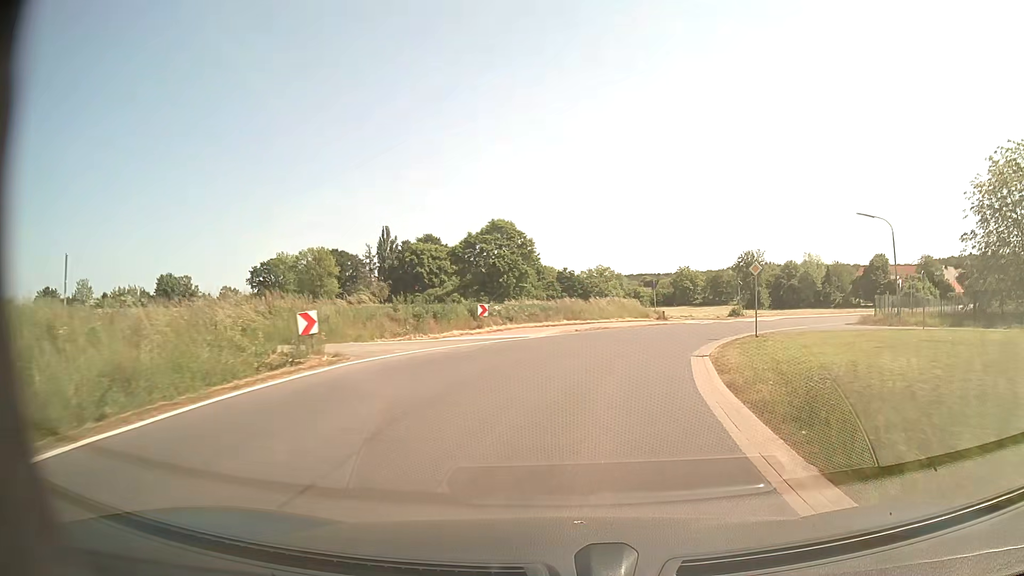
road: secondary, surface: asphalt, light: Day
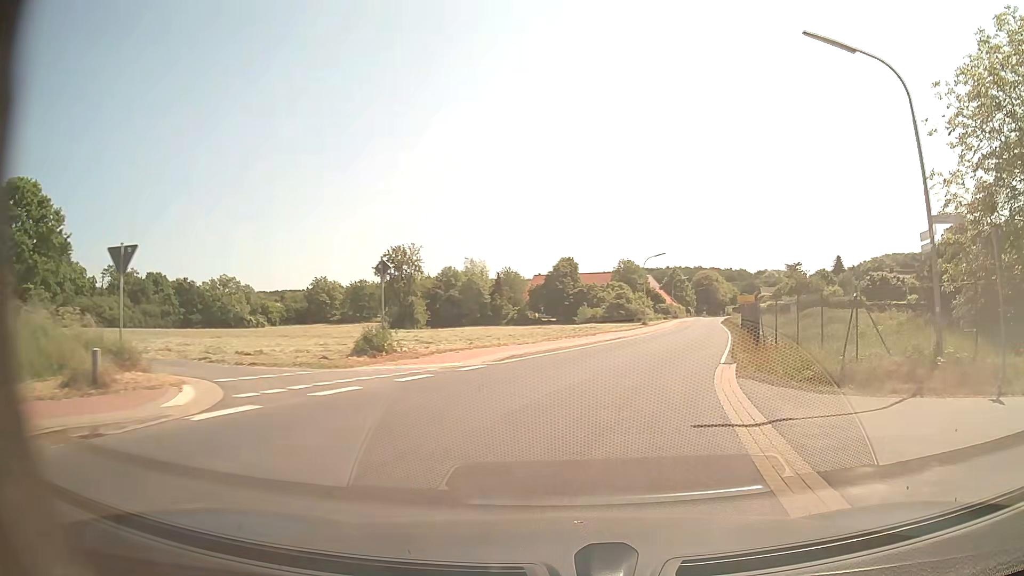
(+8.2, +33.2) m; +30°
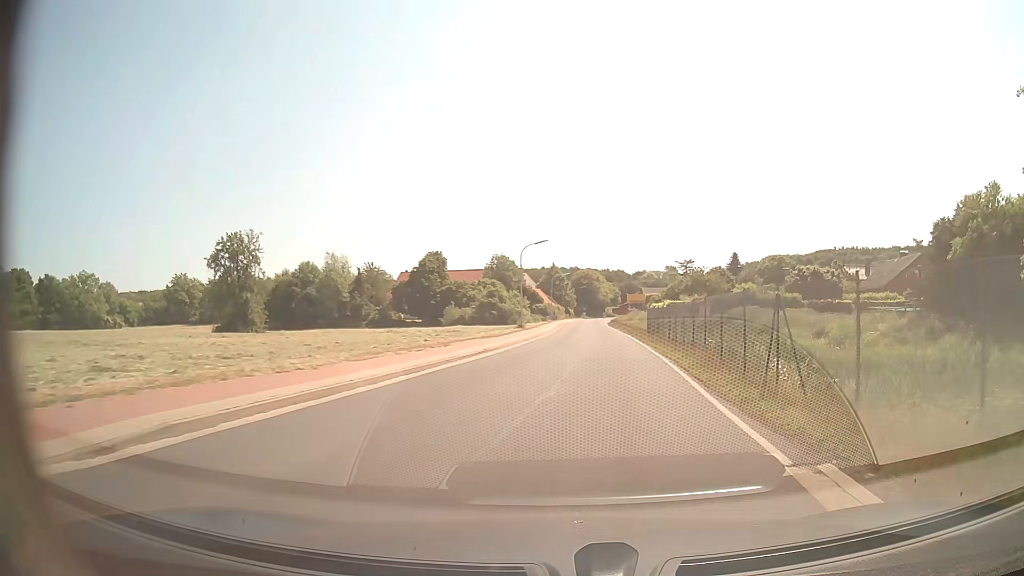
(+1.3, +13.7) m; +11°
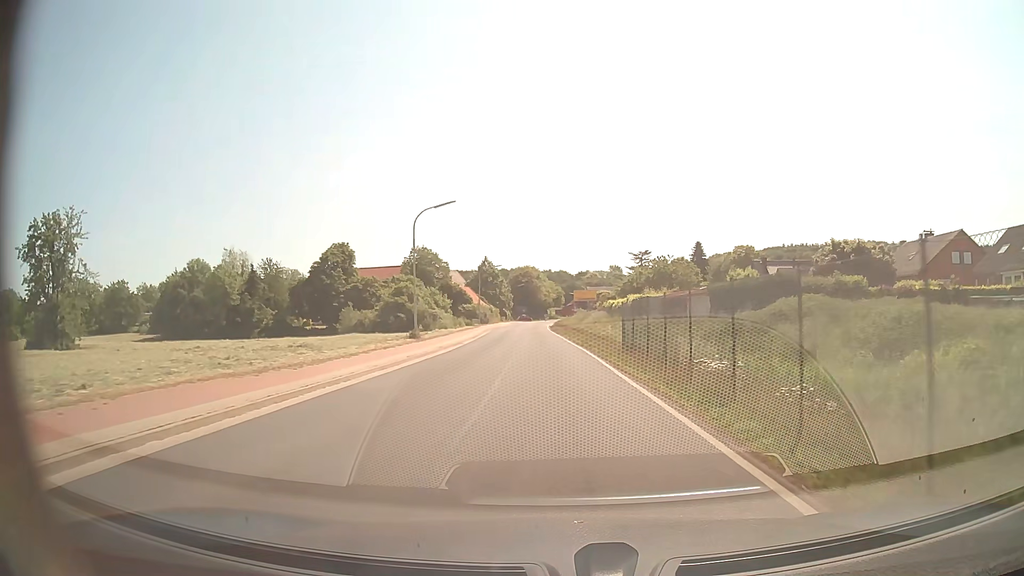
(+1.8, +22.0) m; +6°
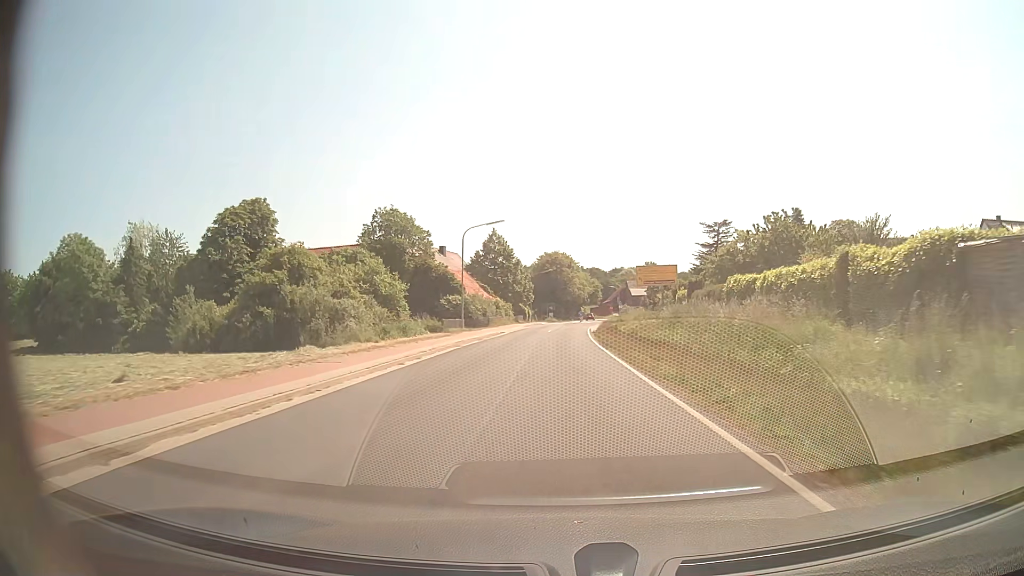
(-1.0, +39.9) m; -2°
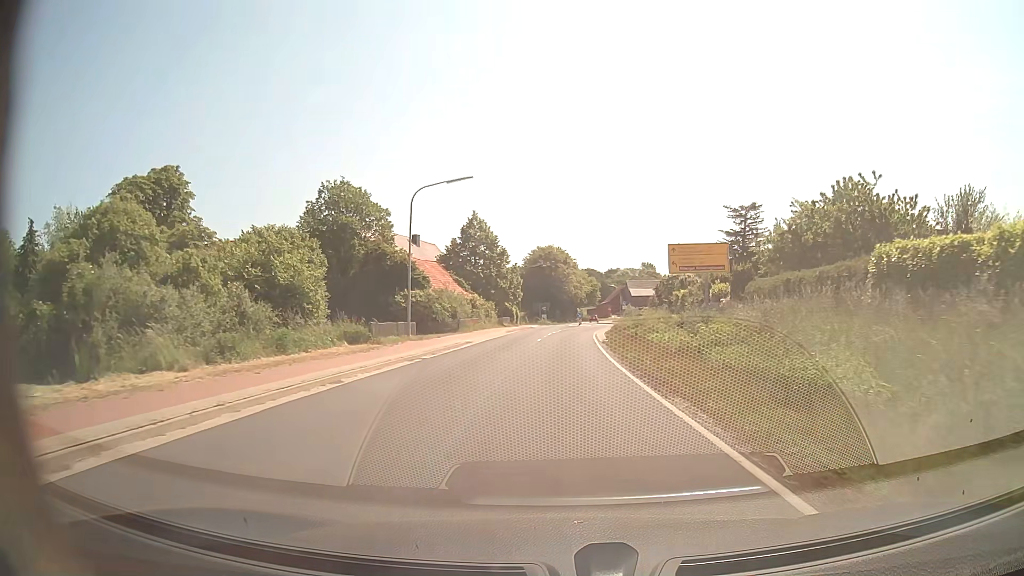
(0.0, +15.6) m; 0°
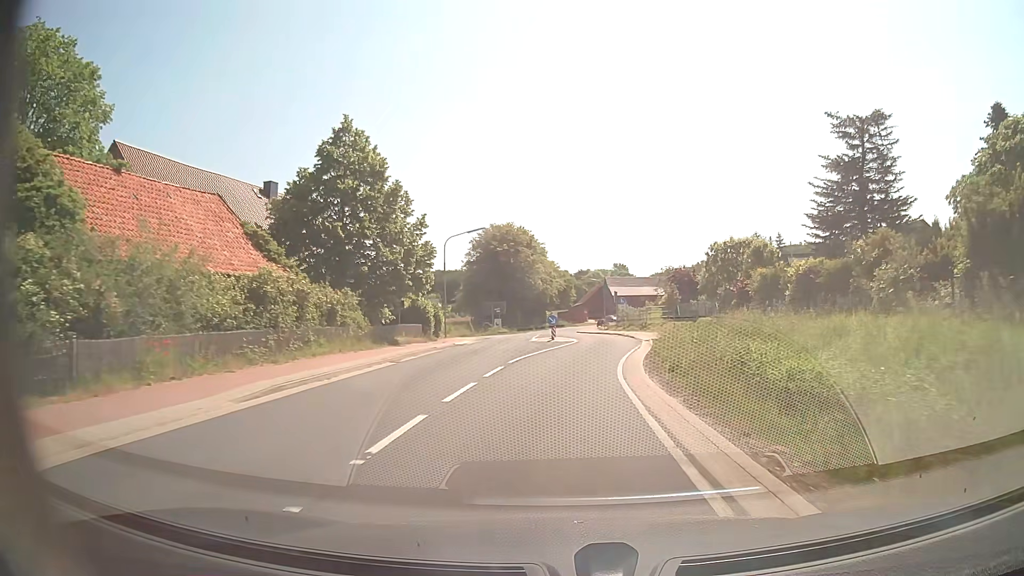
(+0.8, +36.8) m; +3°
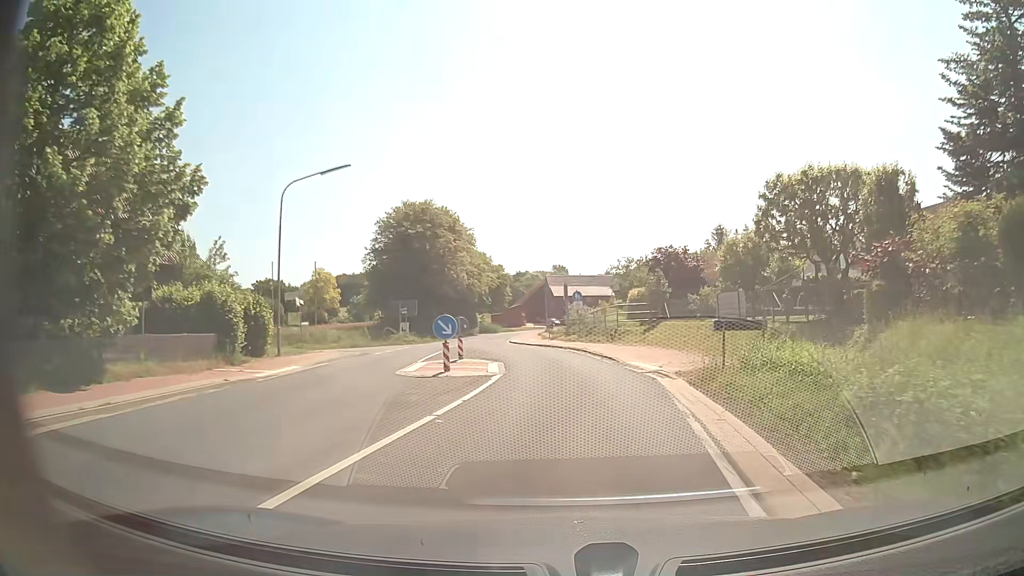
(+0.8, +20.3) m; +5°
